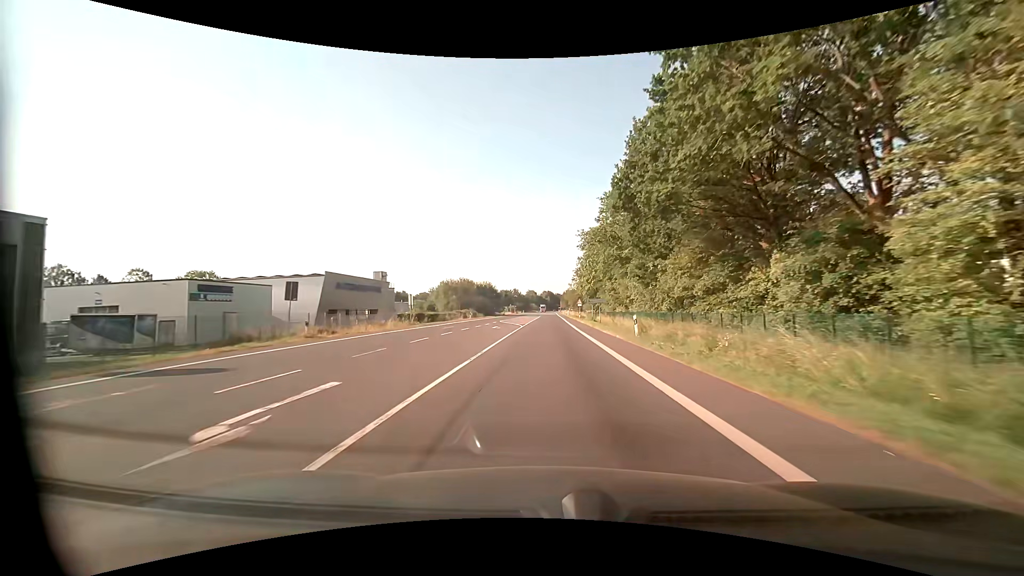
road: primary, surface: asphalt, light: Day
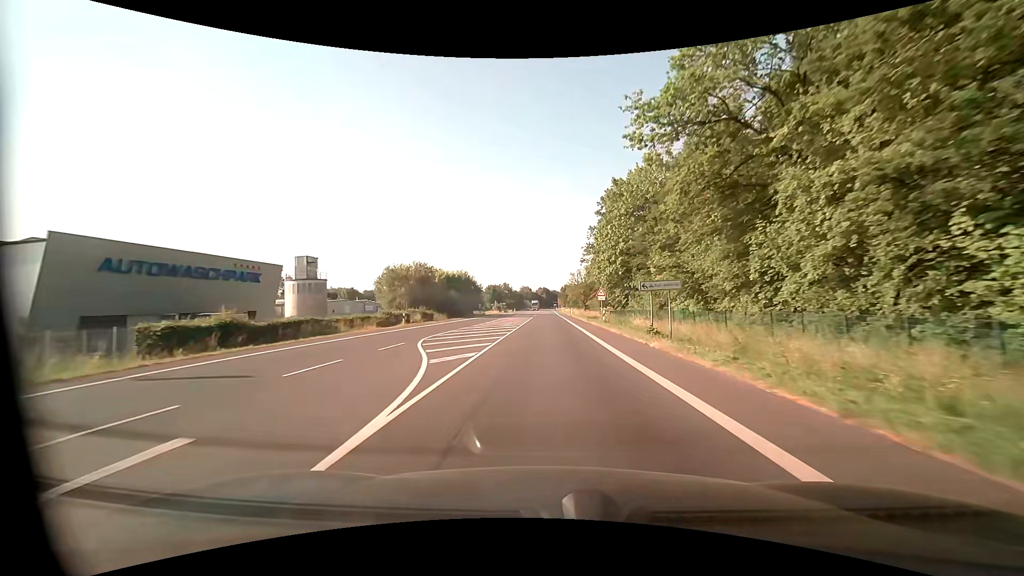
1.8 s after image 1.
(-0.1, +33.9) m; 0°
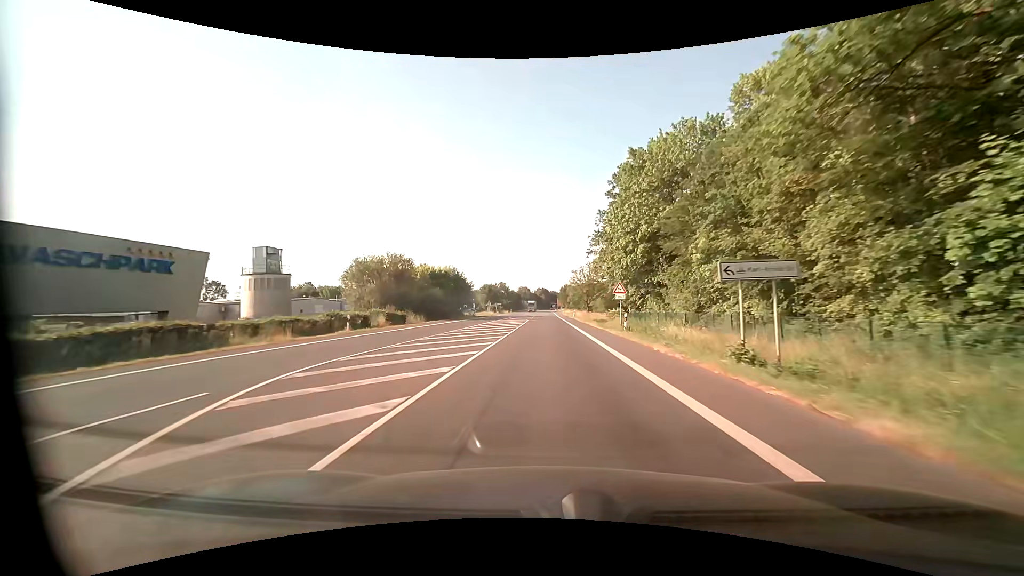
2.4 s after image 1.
(+0.1, +11.3) m; 0°
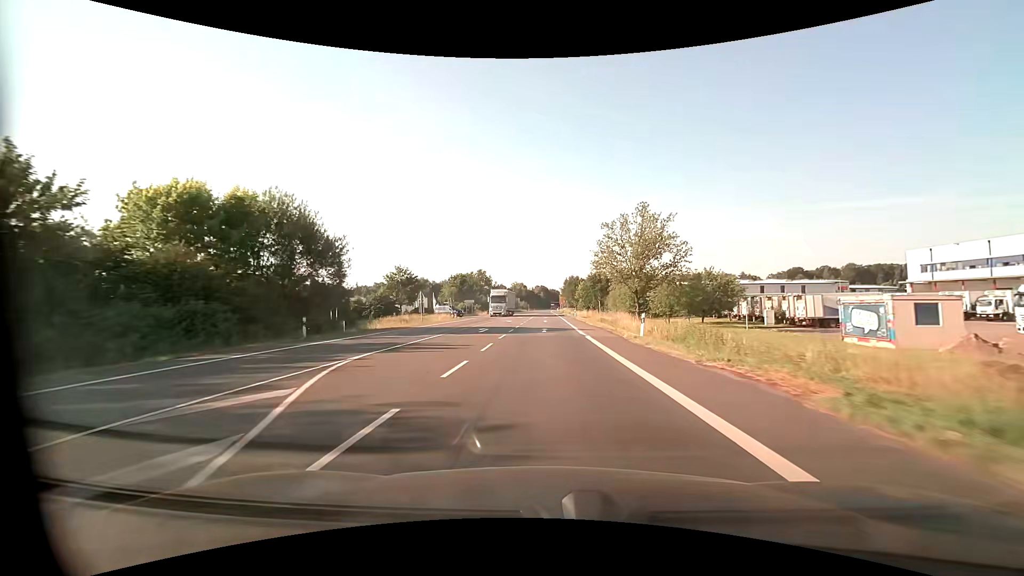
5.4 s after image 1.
(0.0, +56.7) m; 0°
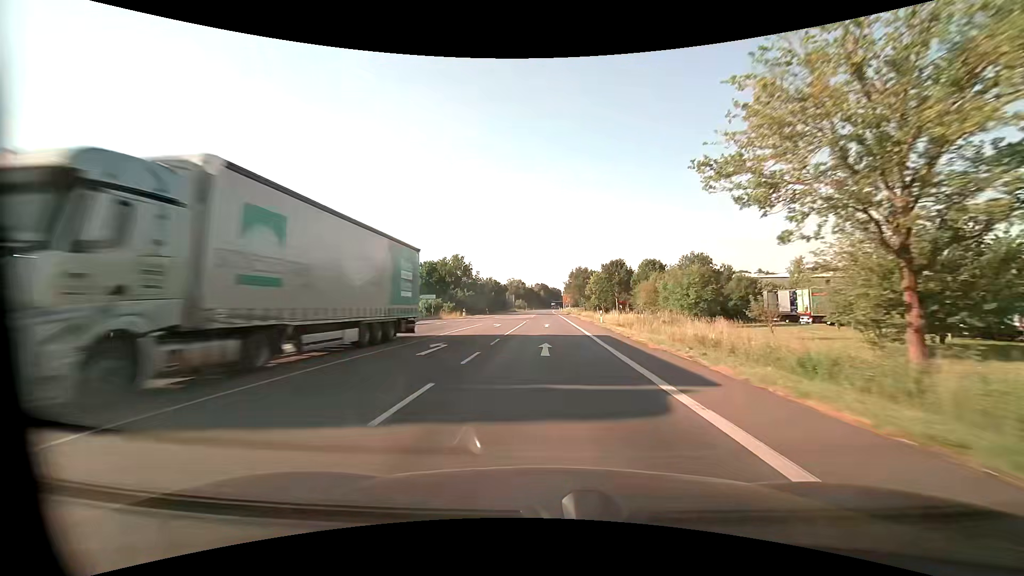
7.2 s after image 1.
(0.0, +34.0) m; 0°
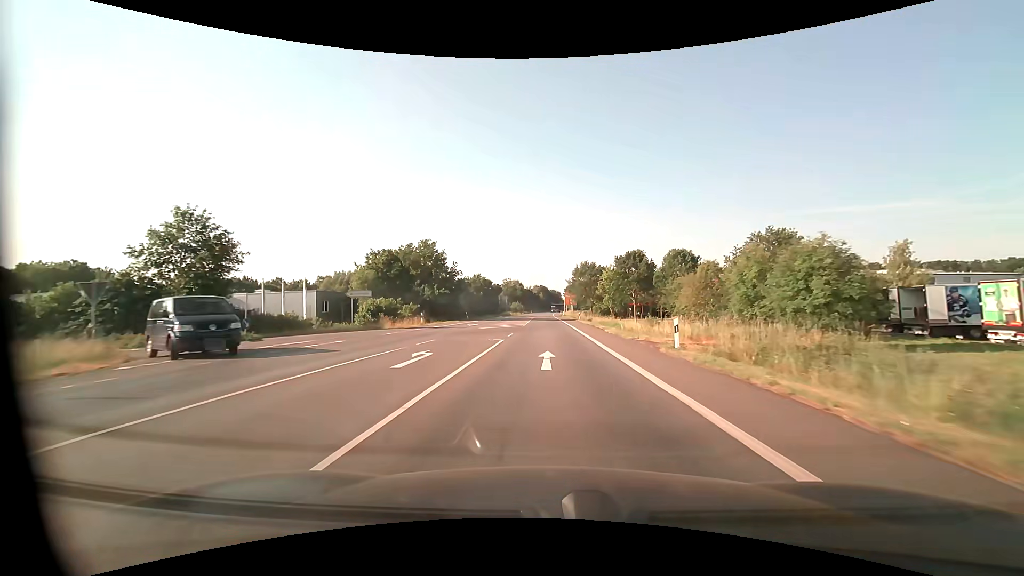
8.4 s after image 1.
(0.0, +22.6) m; 0°
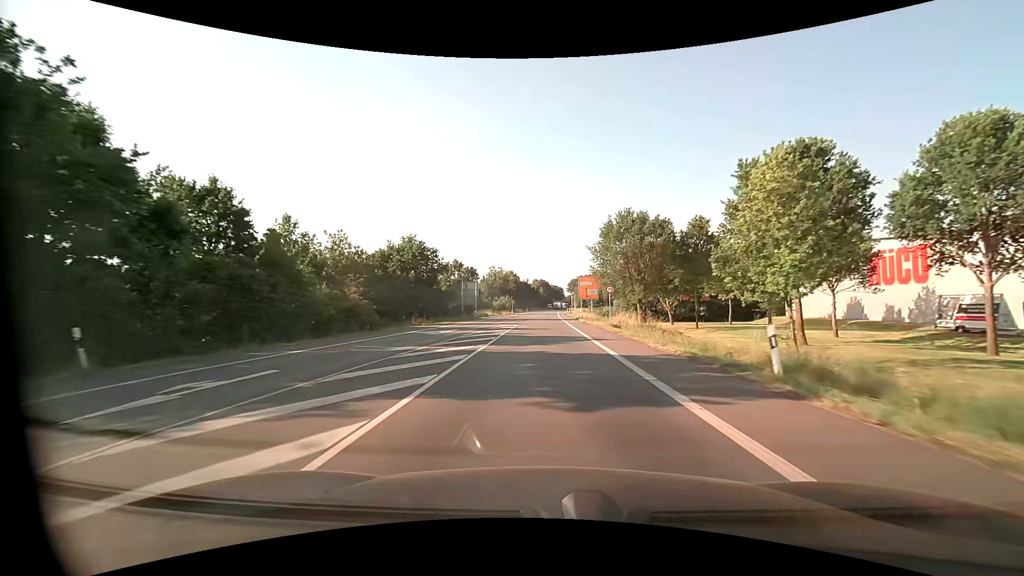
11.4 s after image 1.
(+0.1, +56.5) m; 0°
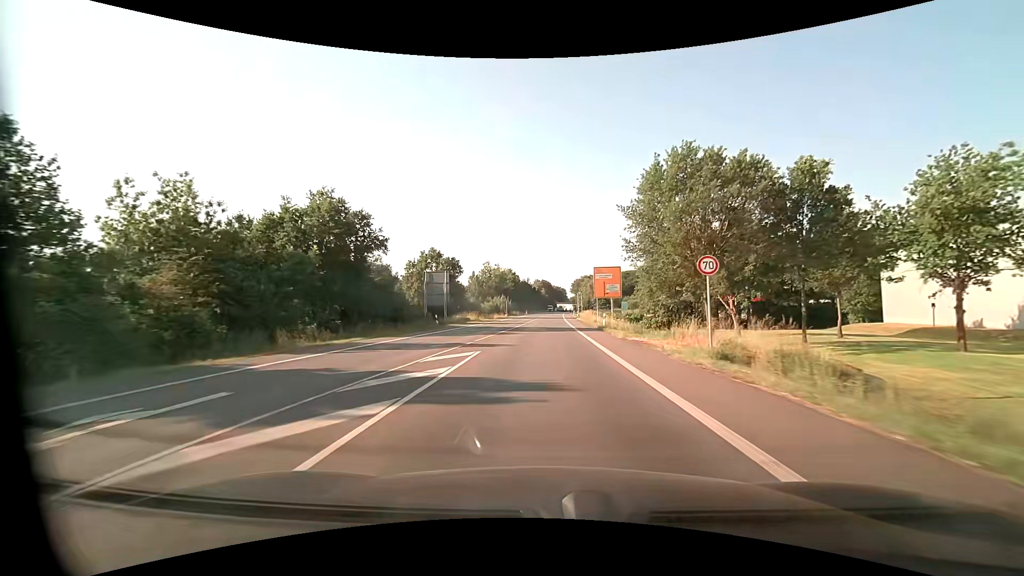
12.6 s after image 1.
(0.0, +22.6) m; 0°
(0, +10) (0, +20) (0, +30) (0, +40) (0, +50) (0, +60) (+1, +70) (+1, +80) (+1, +90) (+1, +100) m
